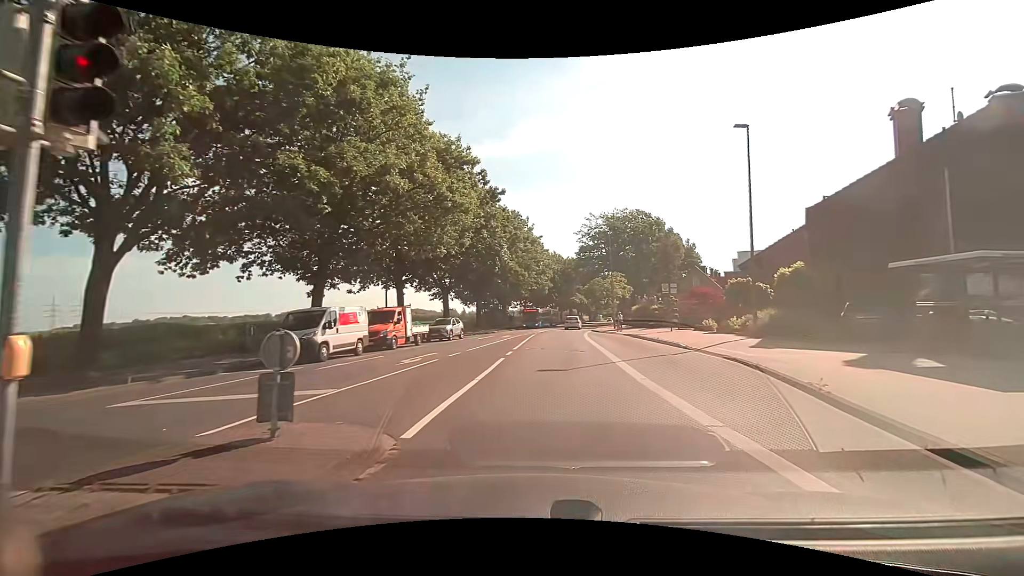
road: secondary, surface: asphalt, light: Day
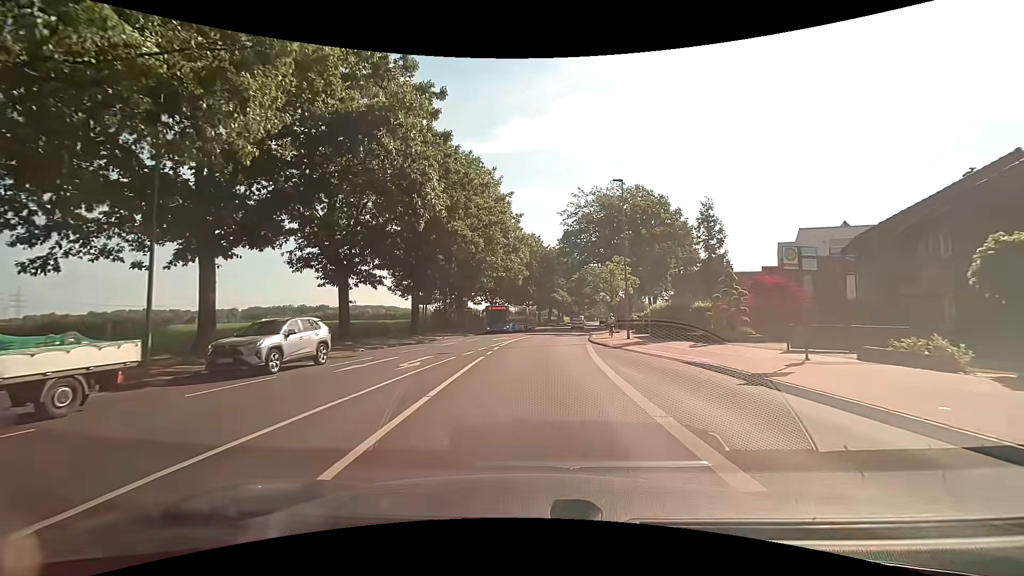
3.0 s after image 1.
(+0.7, +21.6) m; +3°
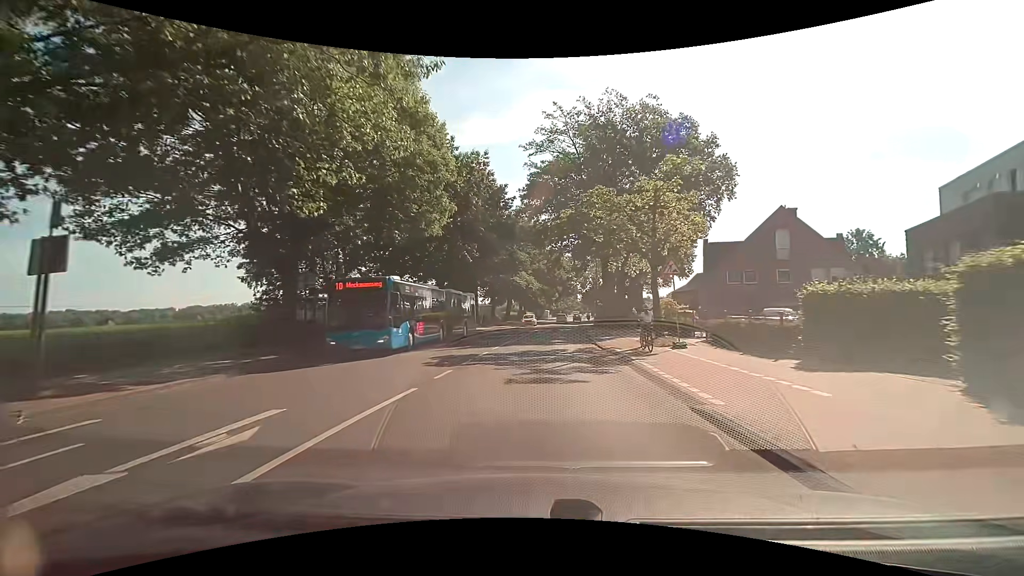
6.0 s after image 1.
(+0.4, +31.1) m; +4°
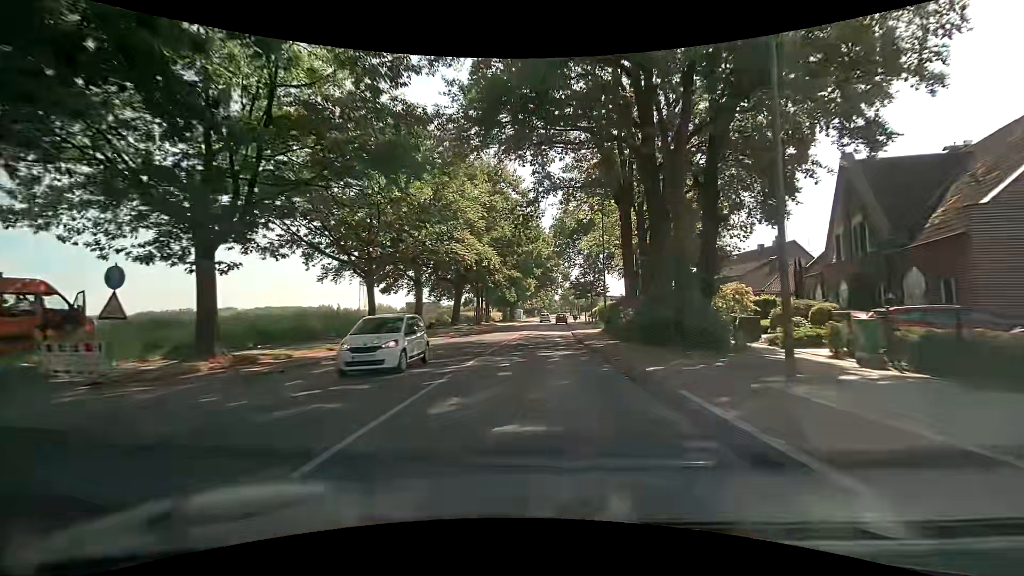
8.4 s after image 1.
(+0.8, +30.1) m; +4°
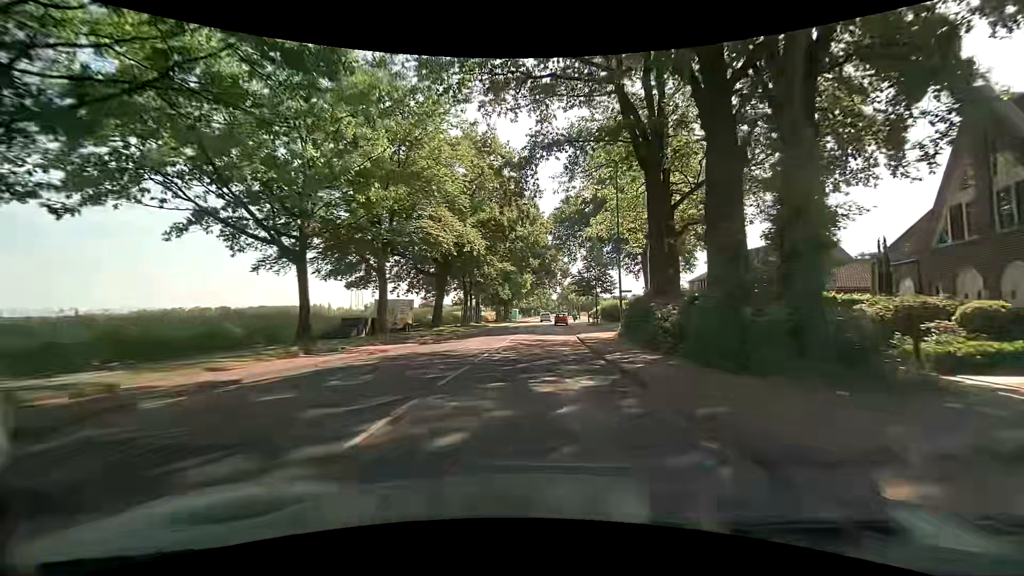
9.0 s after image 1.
(-0.2, +8.1) m; 0°
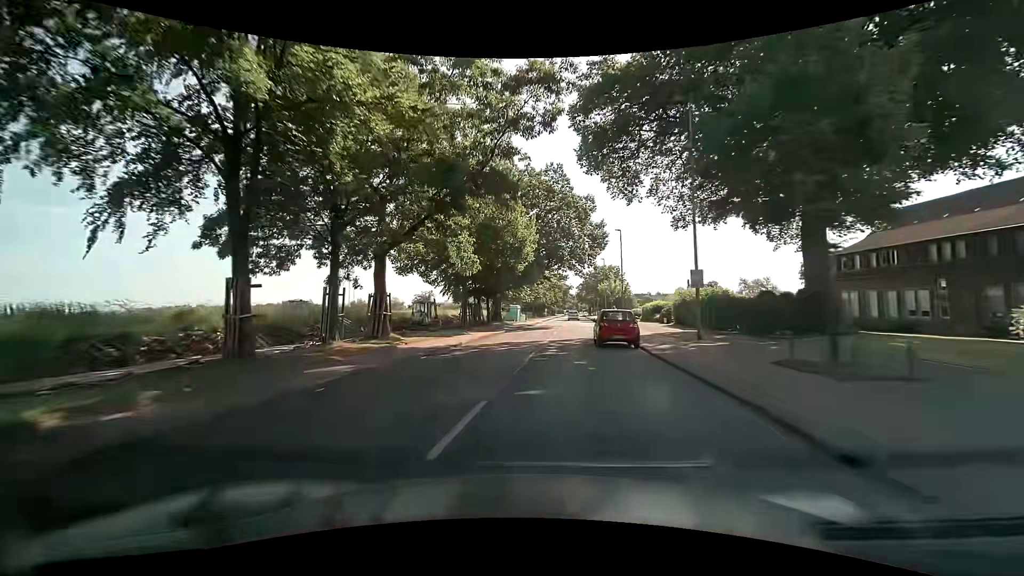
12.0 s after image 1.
(+0.3, +40.7) m; -2°
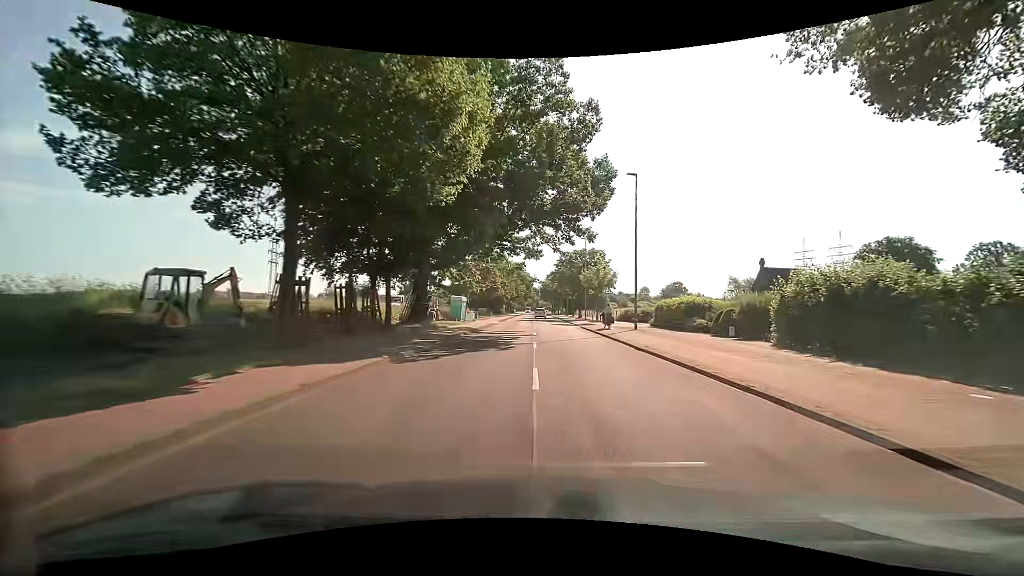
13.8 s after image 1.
(+0.2, +23.4) m; +4°
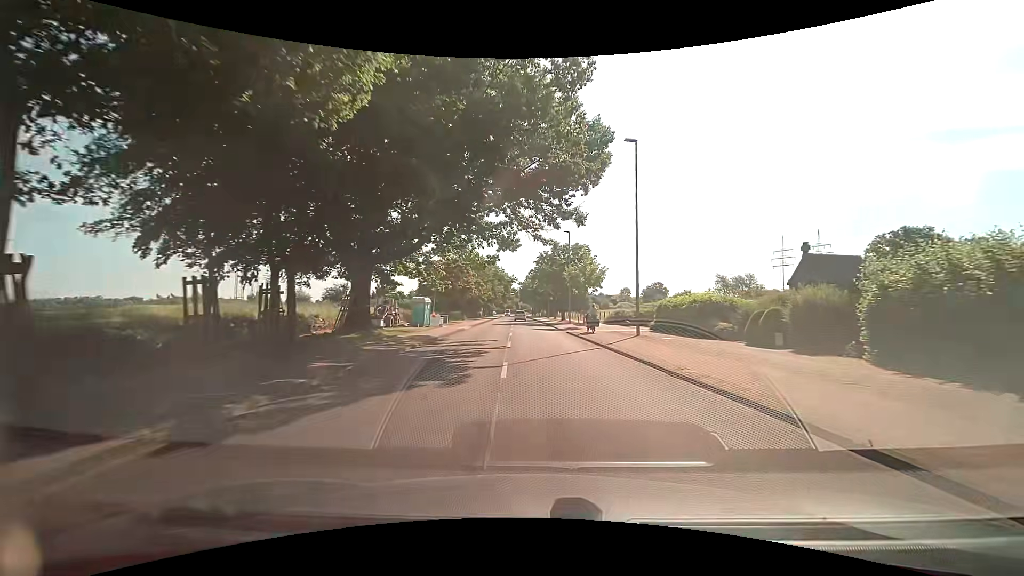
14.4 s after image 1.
(+0.2, +7.1) m; +3°
(0, +10) (0, +20) (0, +30) (0, +40) (0, +50) (-1, +60) (-1, +70) (-1, +80) (-2, +90) (-2, +100) m
